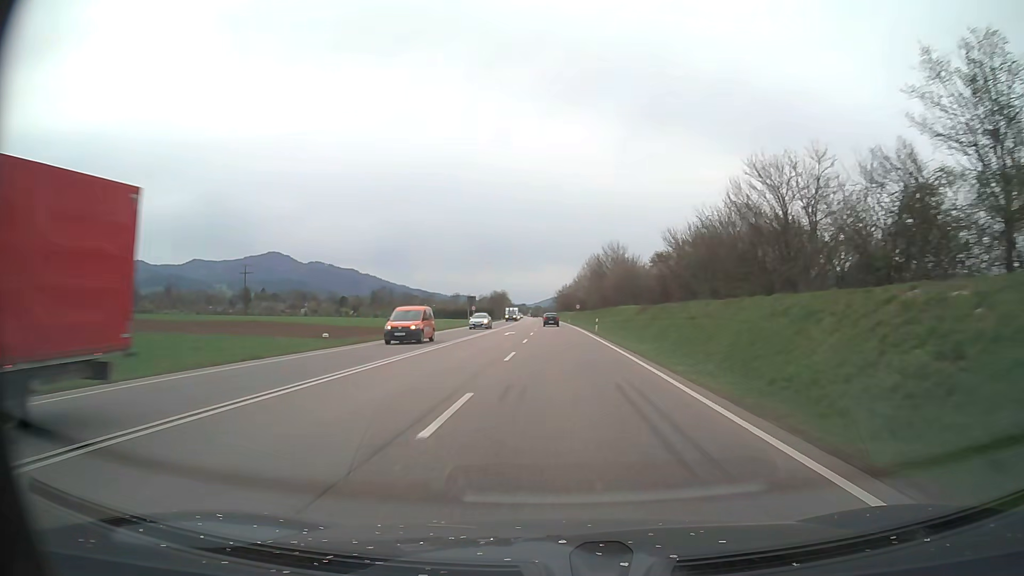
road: trunk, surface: asphalt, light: Day
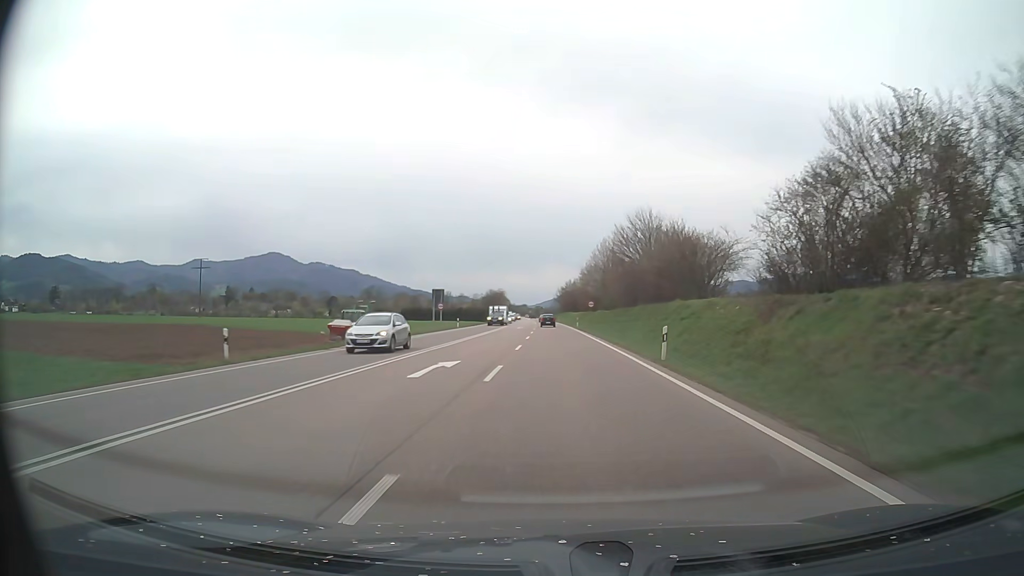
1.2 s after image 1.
(0.0, +30.0) m; 0°
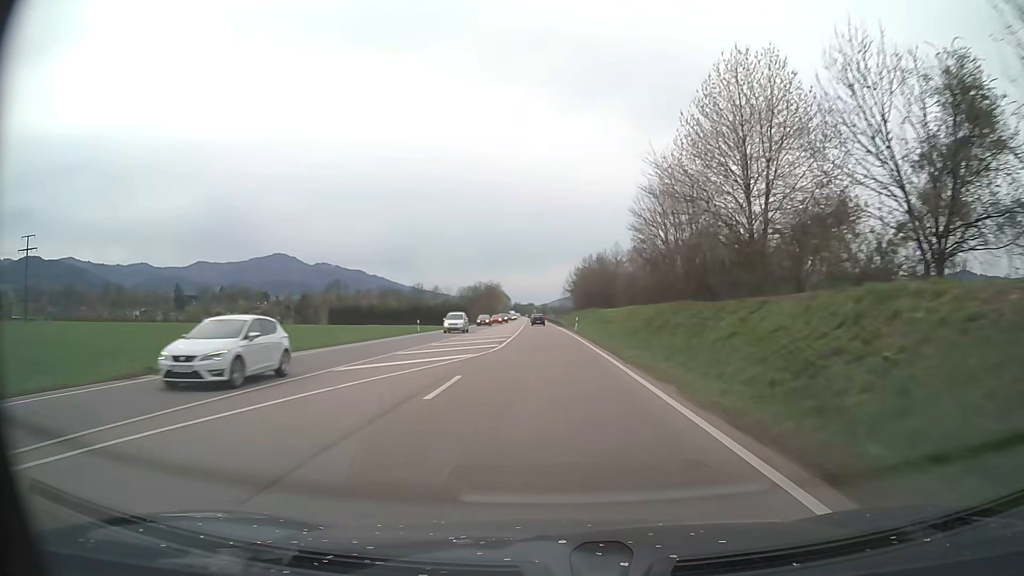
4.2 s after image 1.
(+0.1, +74.9) m; 0°
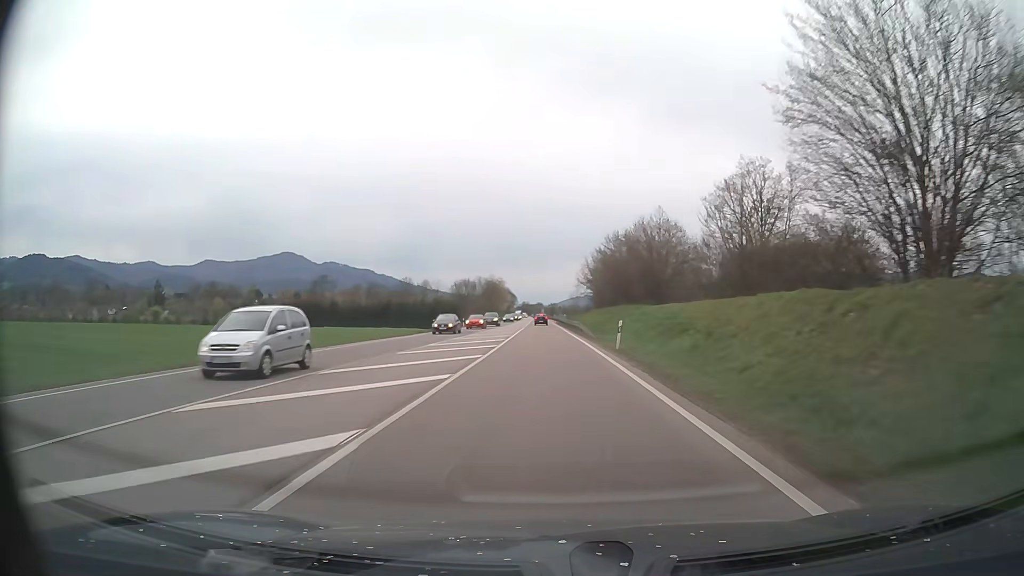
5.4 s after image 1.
(-0.3, +30.0) m; -1°
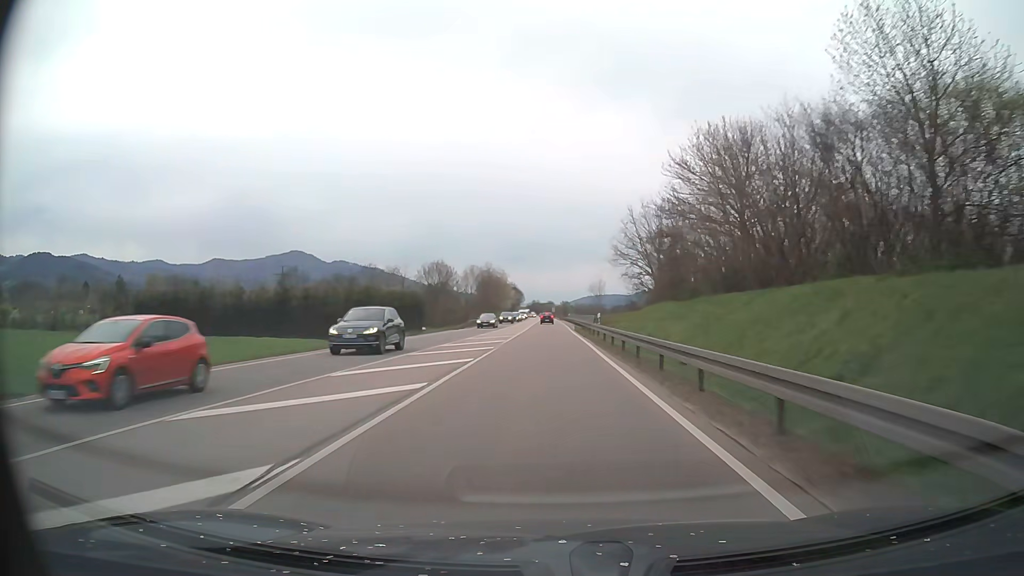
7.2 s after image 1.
(-0.3, +45.0) m; -1°
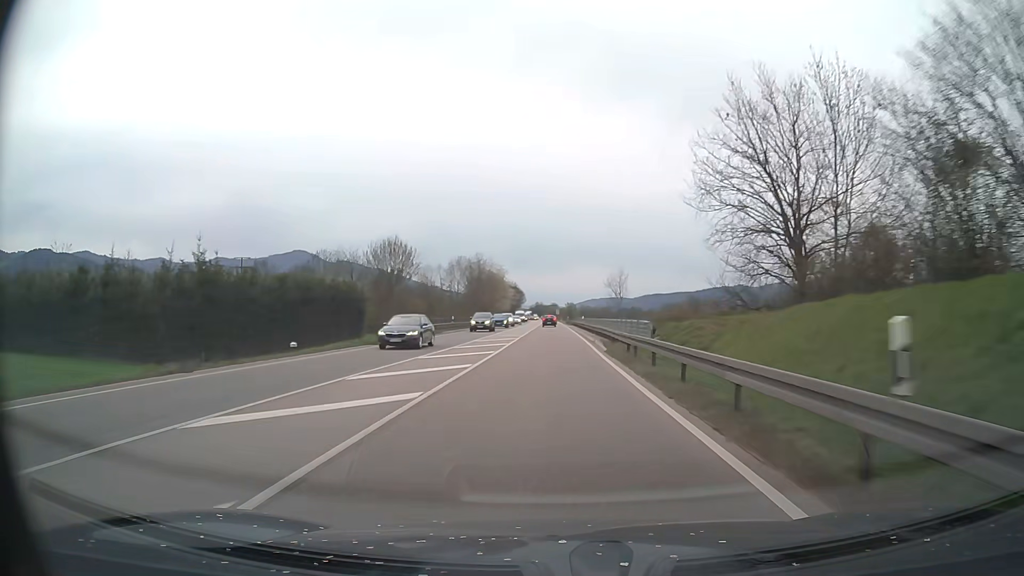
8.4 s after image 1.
(-0.1, +30.0) m; 0°
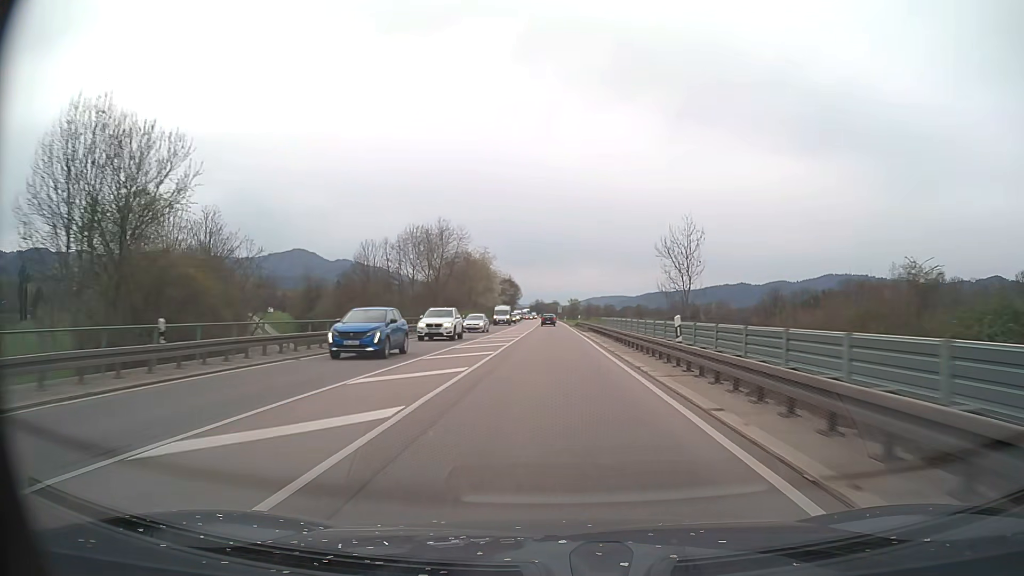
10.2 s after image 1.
(0.0, +45.0) m; 0°
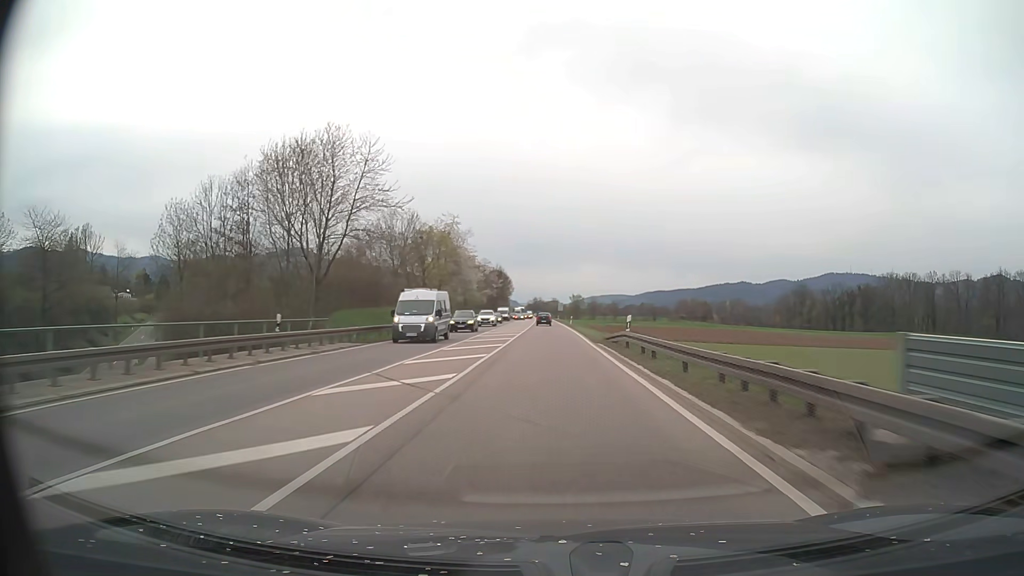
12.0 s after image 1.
(0.0, +44.9) m; 0°
(0, +10) (0, +20) (0, +30) (0, +40) (0, +50) (0, +60) (0, +70) (0, +80) (-1, +90) (-1, +100) m
